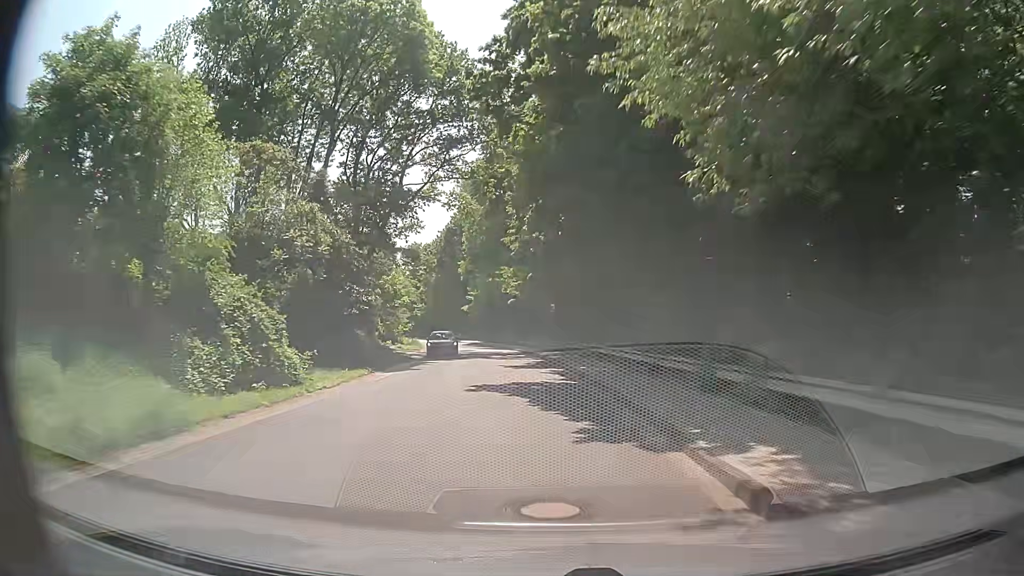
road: tertiary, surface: asphalt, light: Day
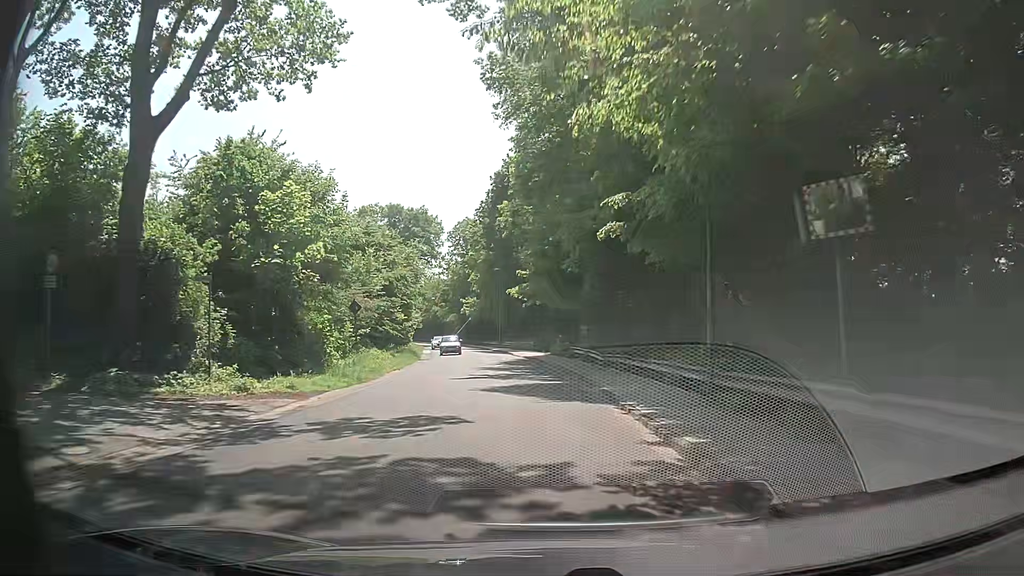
(-2.1, +38.2) m; -6°
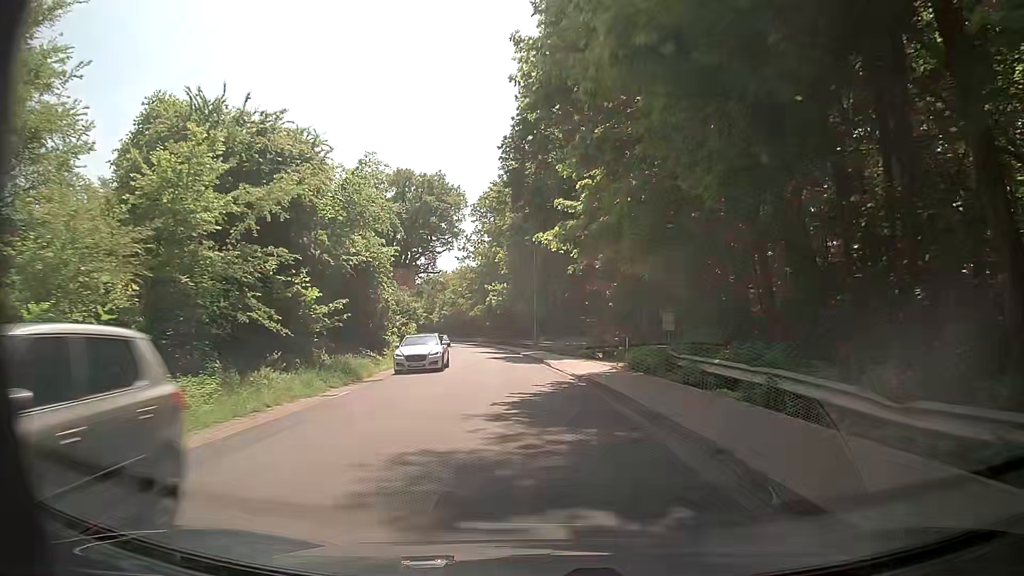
(-1.0, +22.9) m; -5°
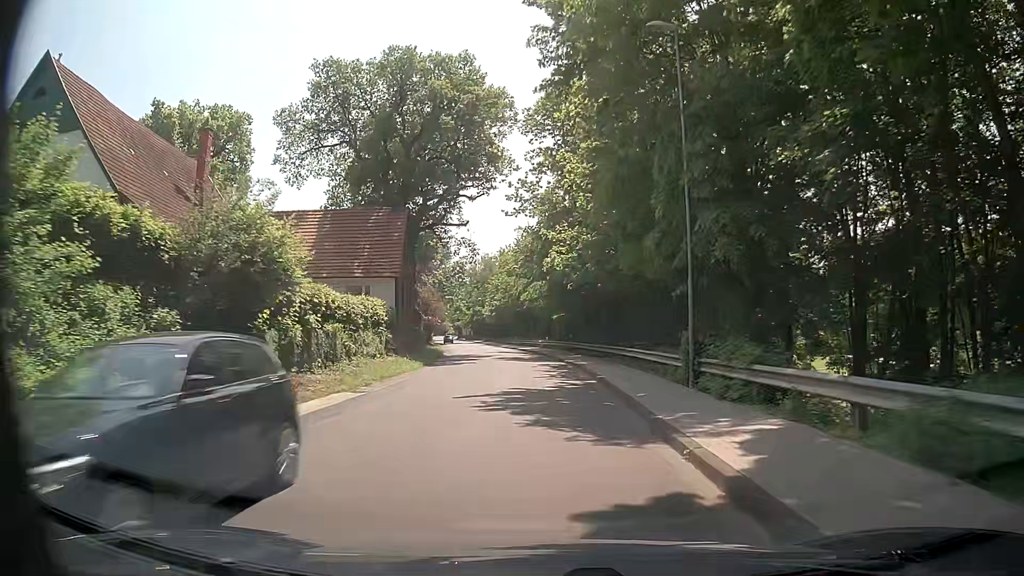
(-1.9, +38.1) m; -6°
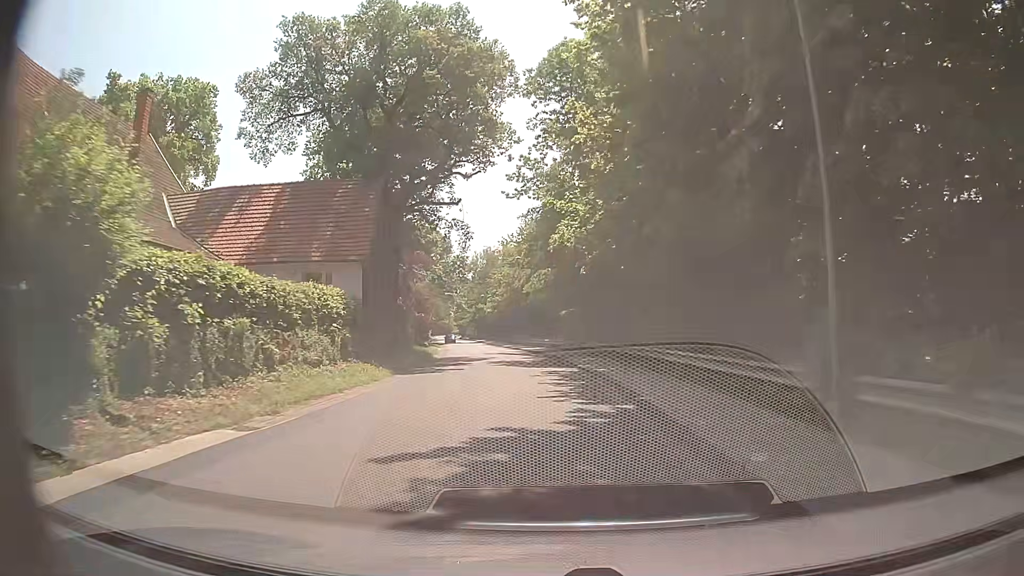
(-0.1, +7.6) m; -1°
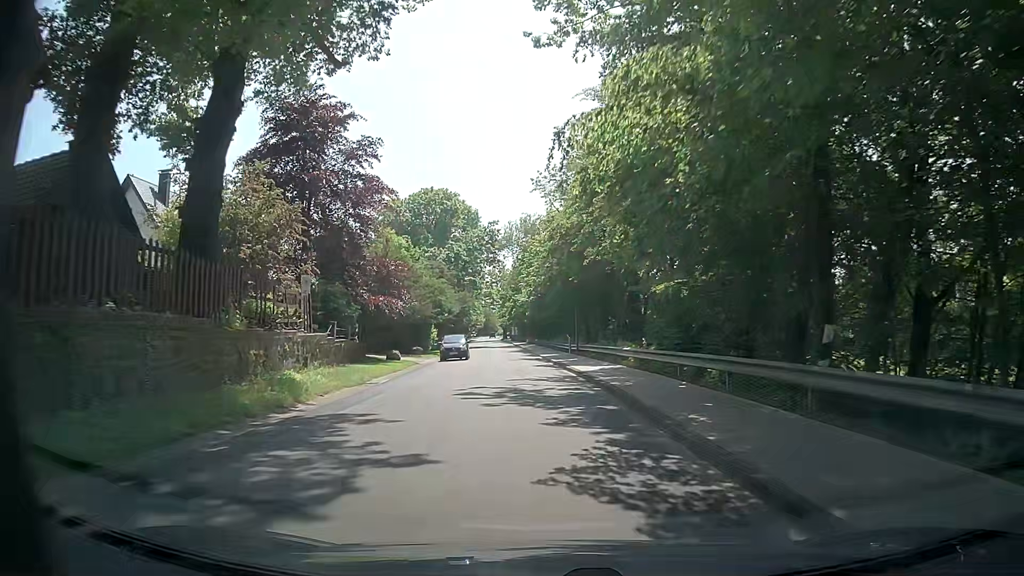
(-0.6, +30.6) m; -4°
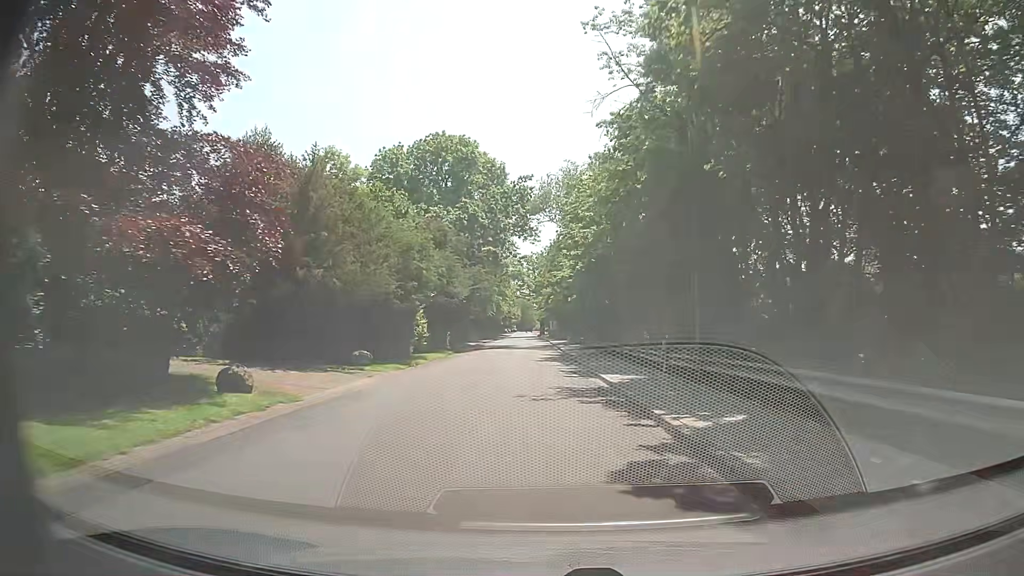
(-0.6, +22.8) m; -3°
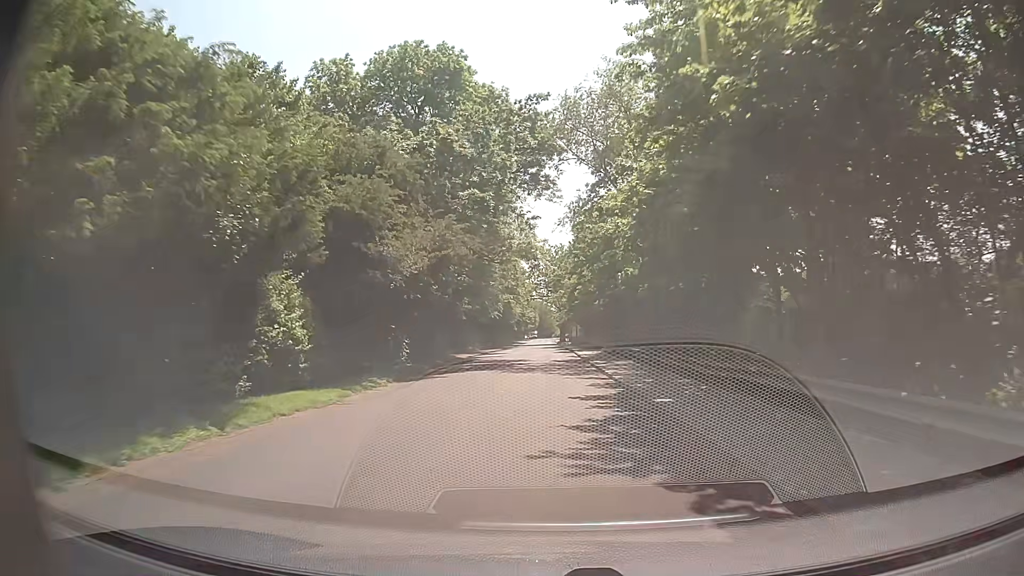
(-0.6, +22.9) m; -2°
(0, +10) (0, +20) (0, +30) (0, +40) (0, +50) (0, +60) (0, +70) (-1, +80) (-1, +90) (-1, +100) m
